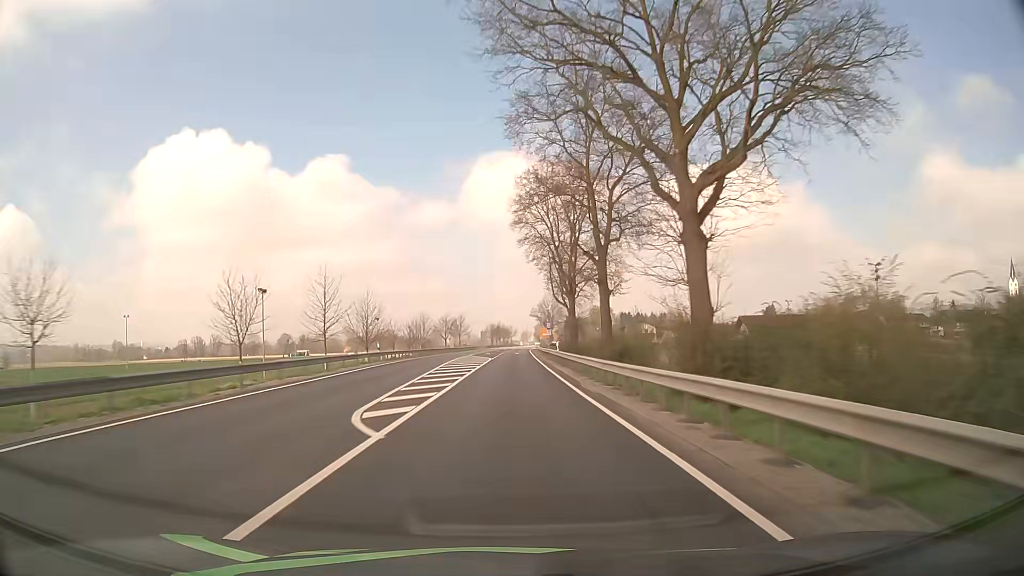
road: primary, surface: asphalt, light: Day
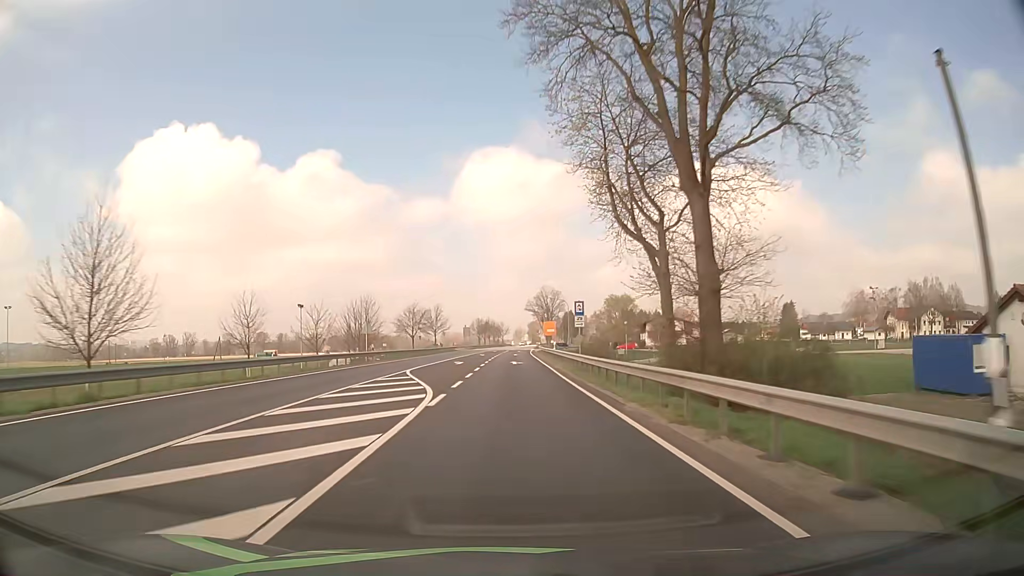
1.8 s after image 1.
(+0.2, +41.6) m; +1°
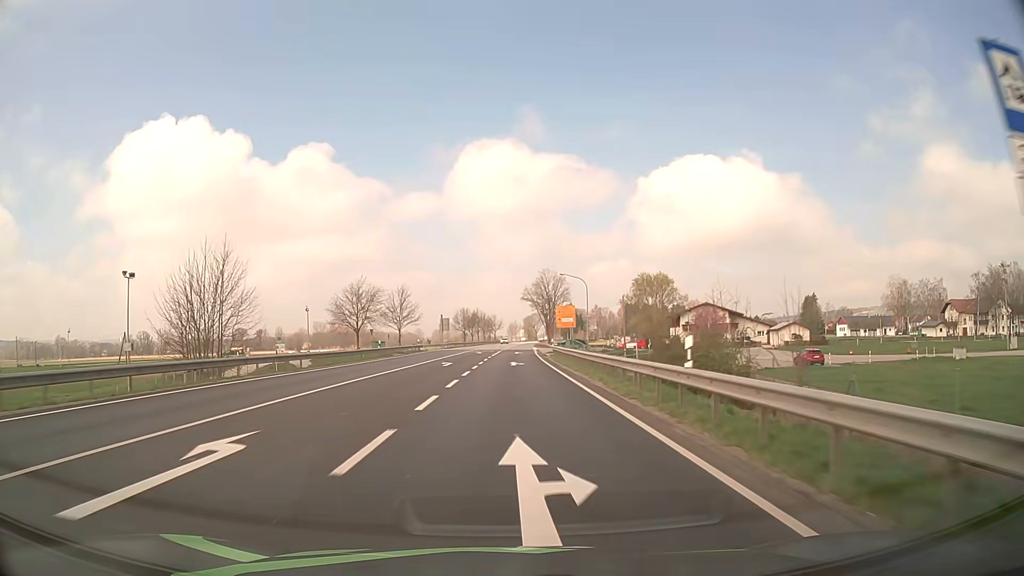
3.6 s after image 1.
(+0.2, +37.2) m; +1°
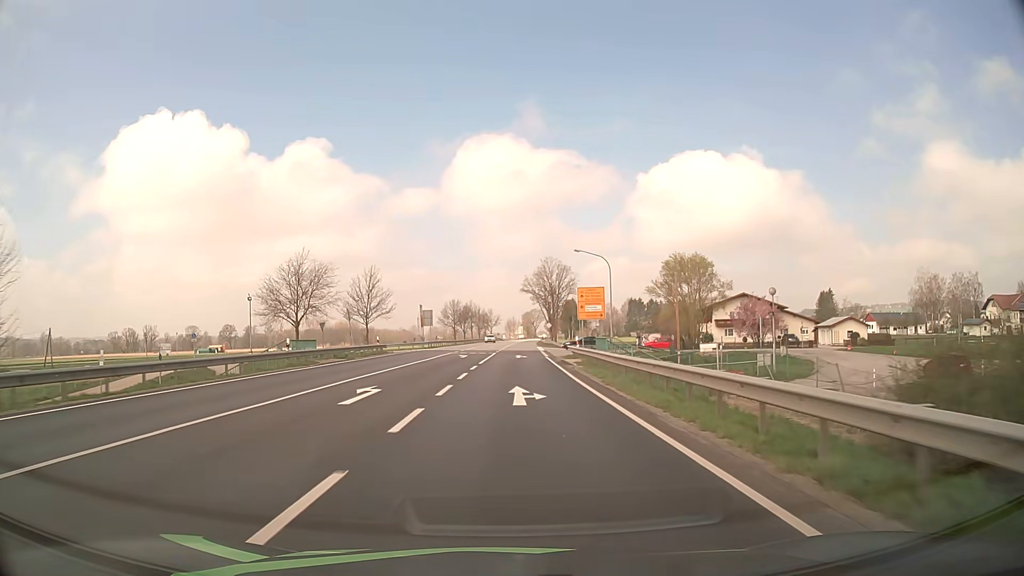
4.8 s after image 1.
(0.0, +20.9) m; 0°
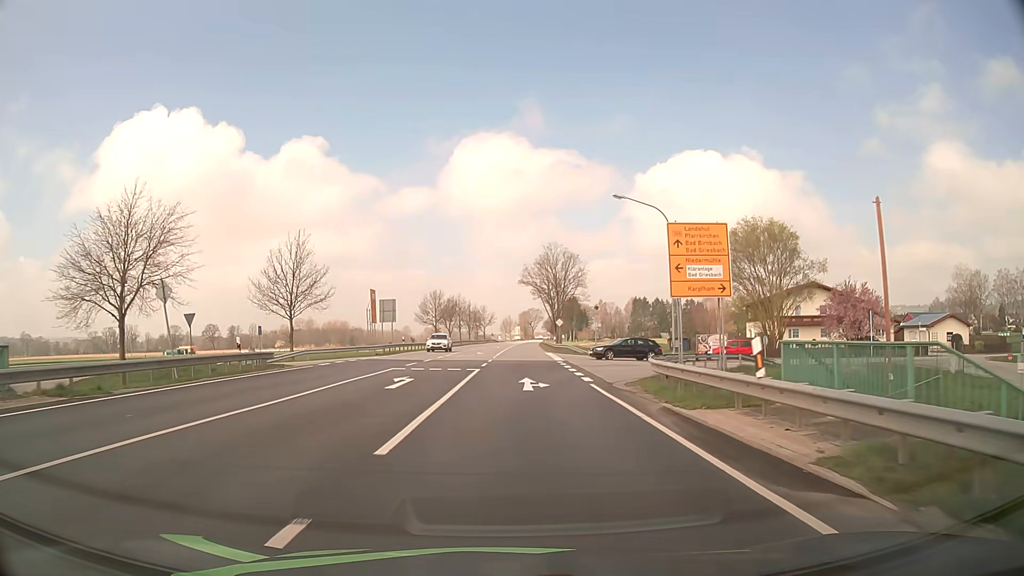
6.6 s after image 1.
(+0.1, +25.3) m; 0°
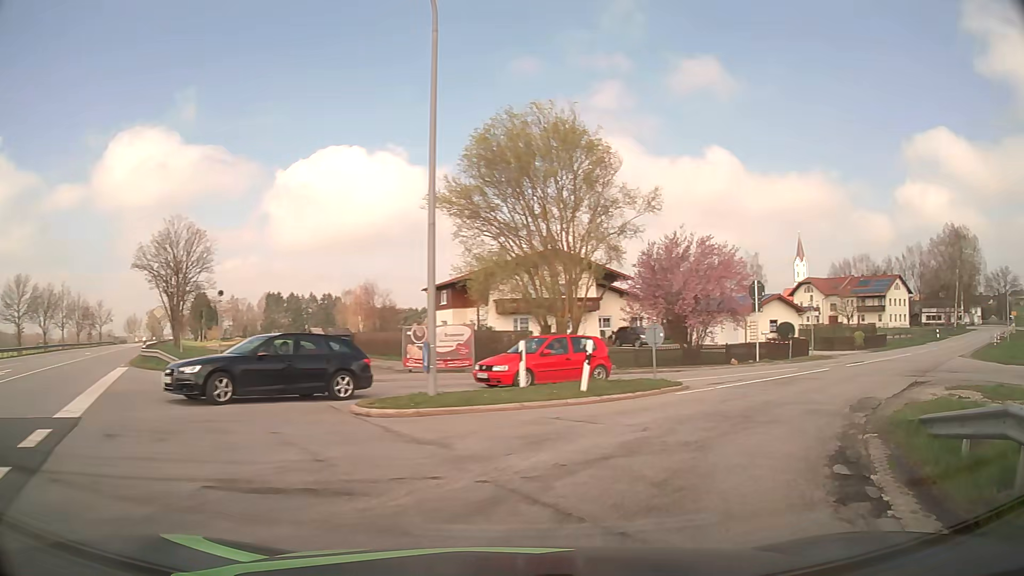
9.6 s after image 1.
(+3.4, +27.3) m; +30°
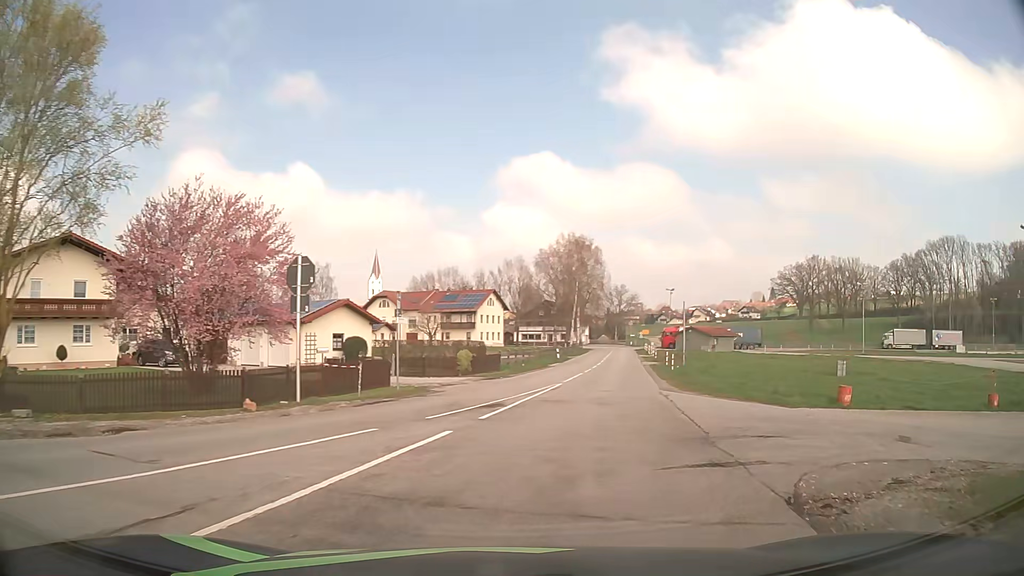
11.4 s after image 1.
(+4.6, +12.5) m; +38°
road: tertiary
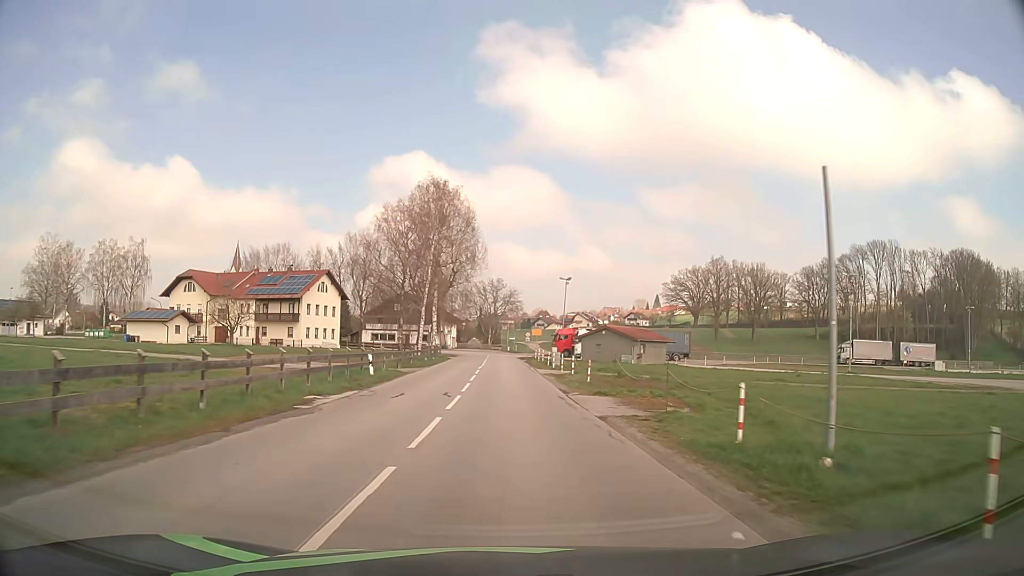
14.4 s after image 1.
(+4.5, +31.9) m; +11°
